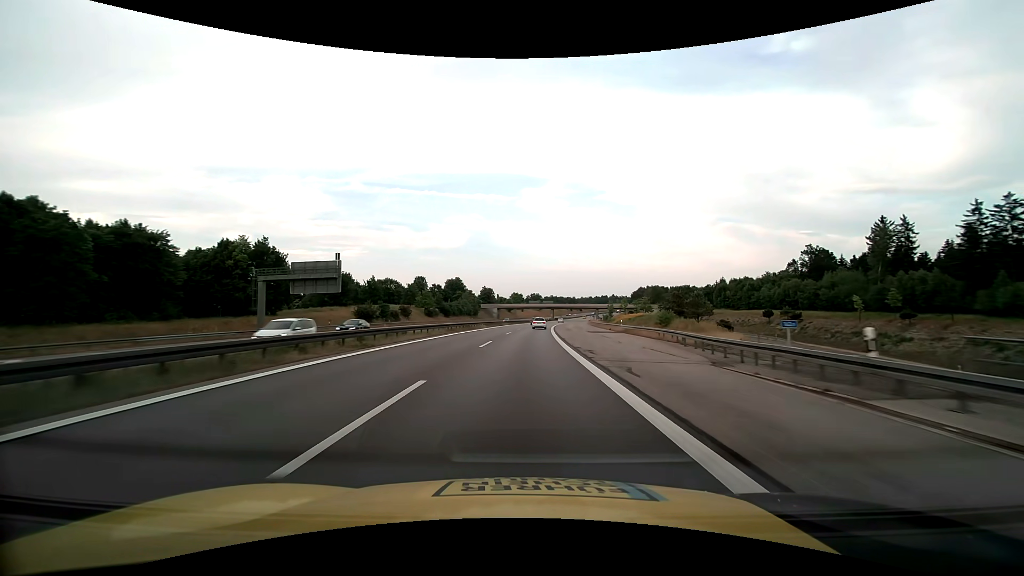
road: motorway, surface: asphalt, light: Day
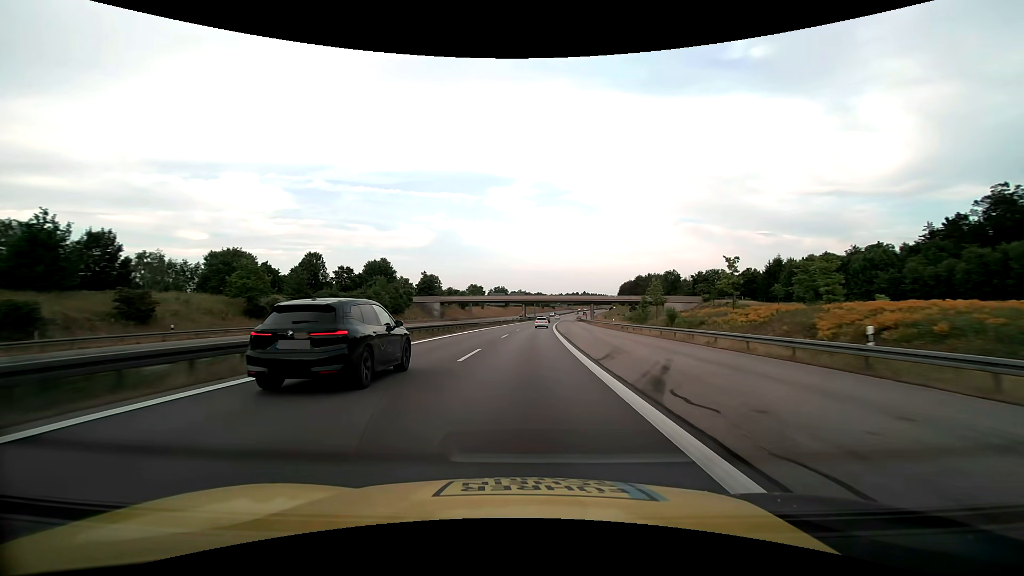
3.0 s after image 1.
(+2.9, +79.2) m; +4°
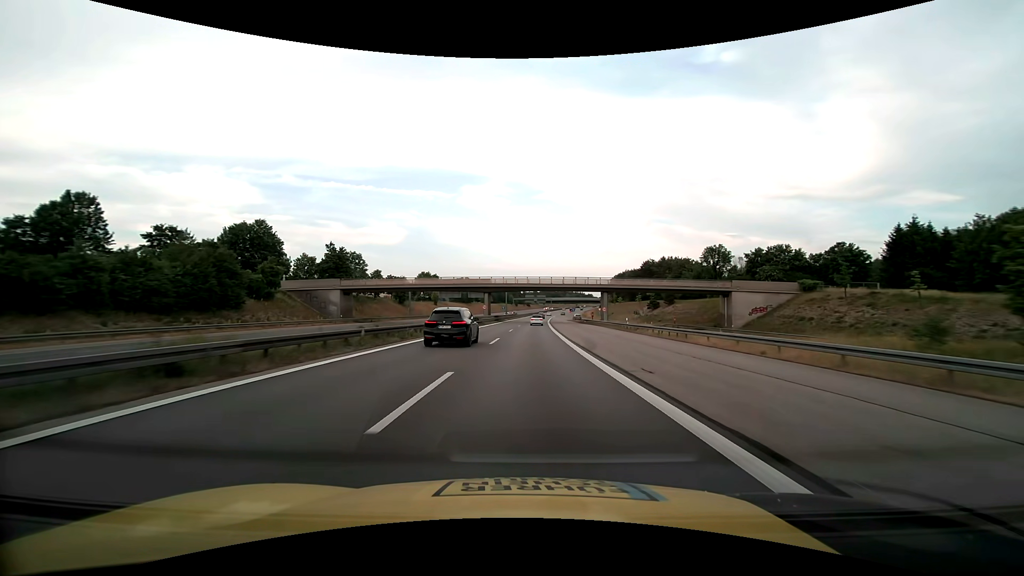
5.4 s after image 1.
(+1.7, +63.3) m; +3°
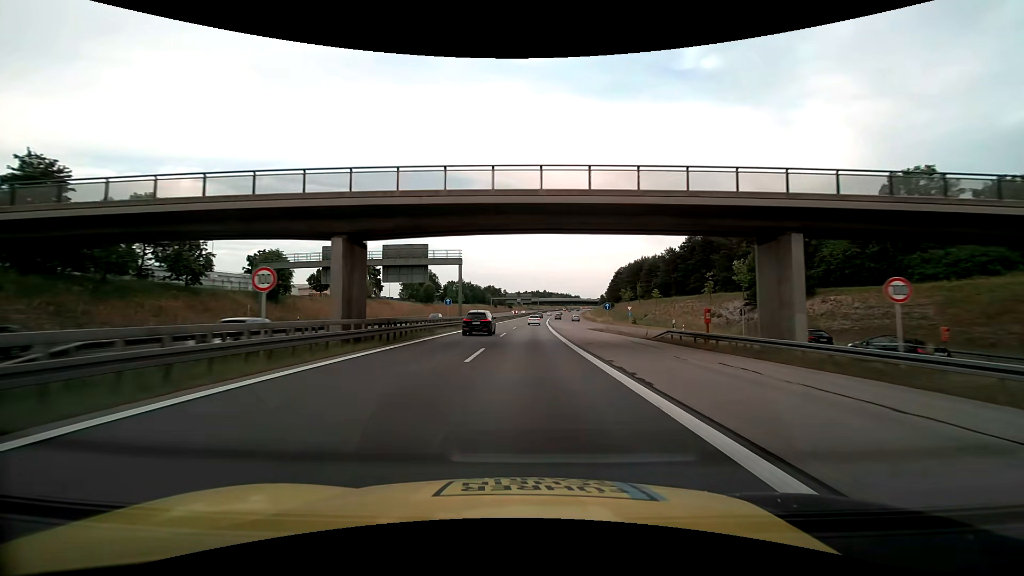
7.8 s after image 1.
(+1.3, +63.3) m; +2°
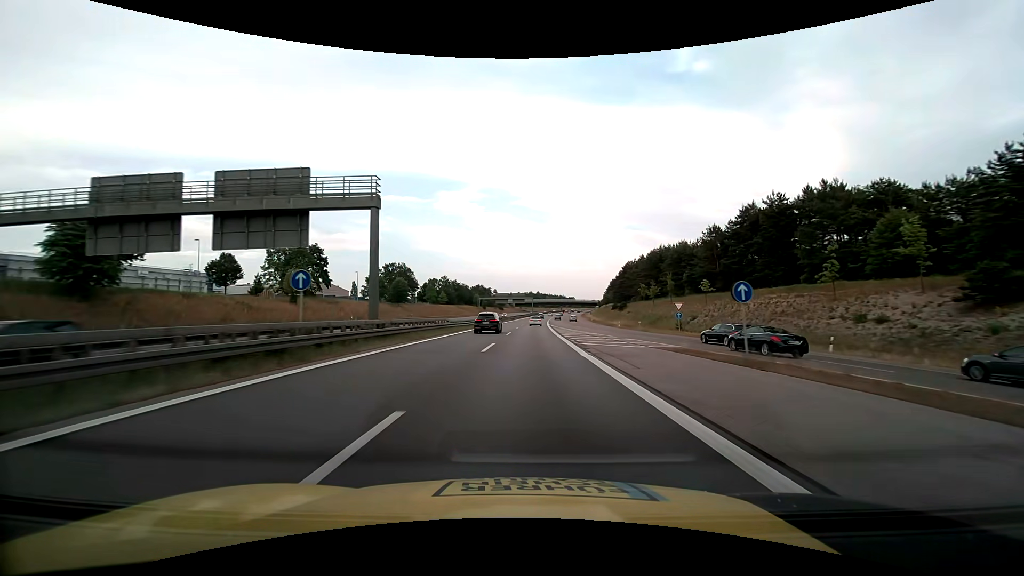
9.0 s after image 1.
(+0.2, +31.6) m; +1°
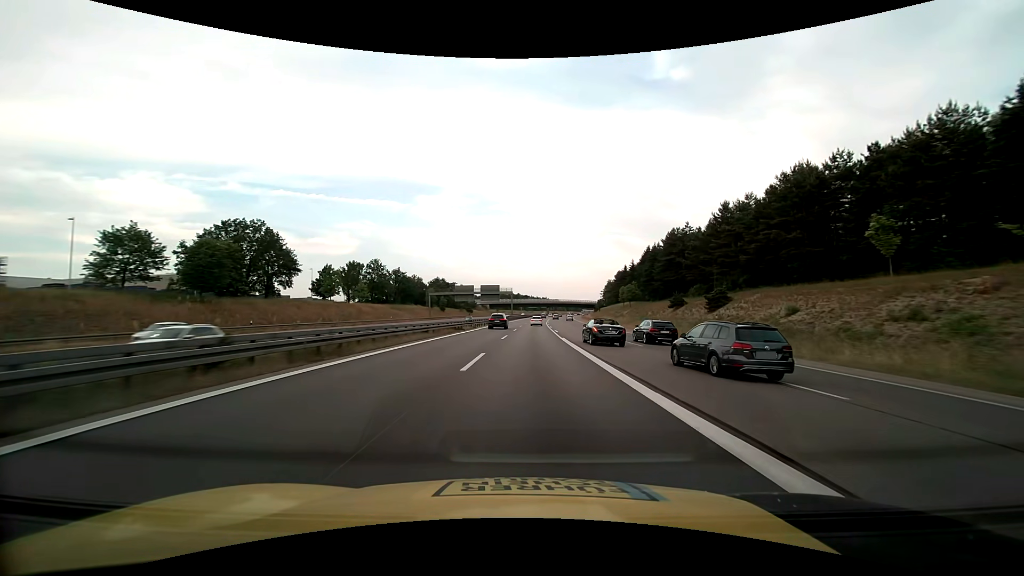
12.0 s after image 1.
(+1.3, +78.9) m; +2°
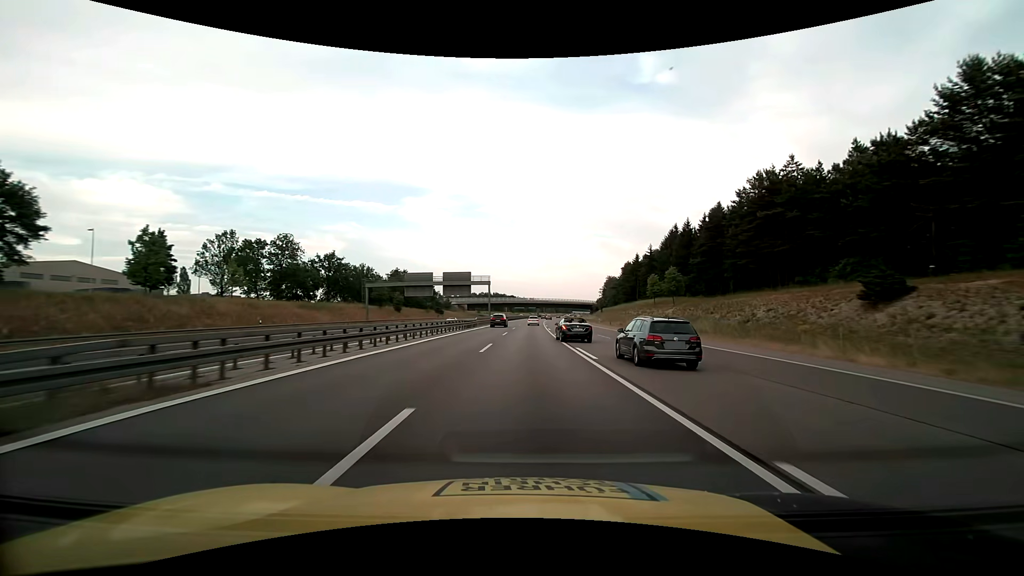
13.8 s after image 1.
(+0.7, +47.3) m; +1°
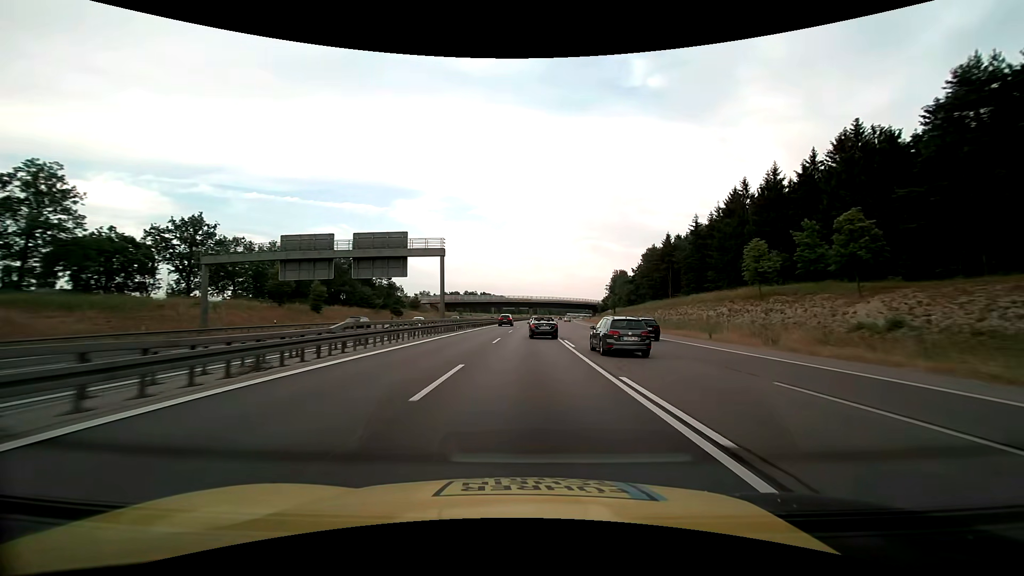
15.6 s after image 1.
(+0.5, +47.3) m; +1°
(0, +10) (0, +20) (0, +30) (0, +40) (+1, +50) (+1, +60) (+1, +70) (+2, +80) (+2, +90) (+3, +100) m
